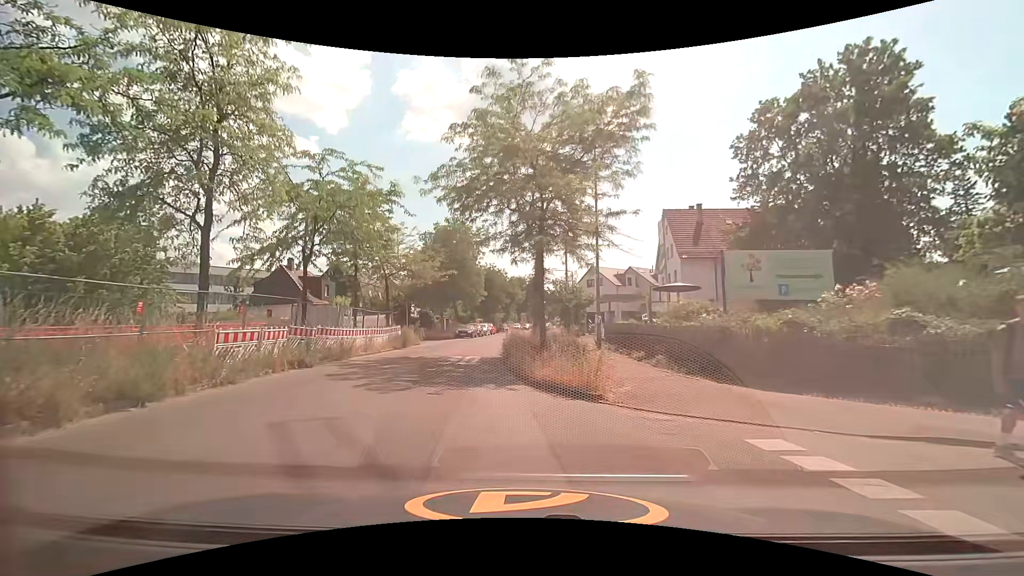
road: residential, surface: asphalt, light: Day
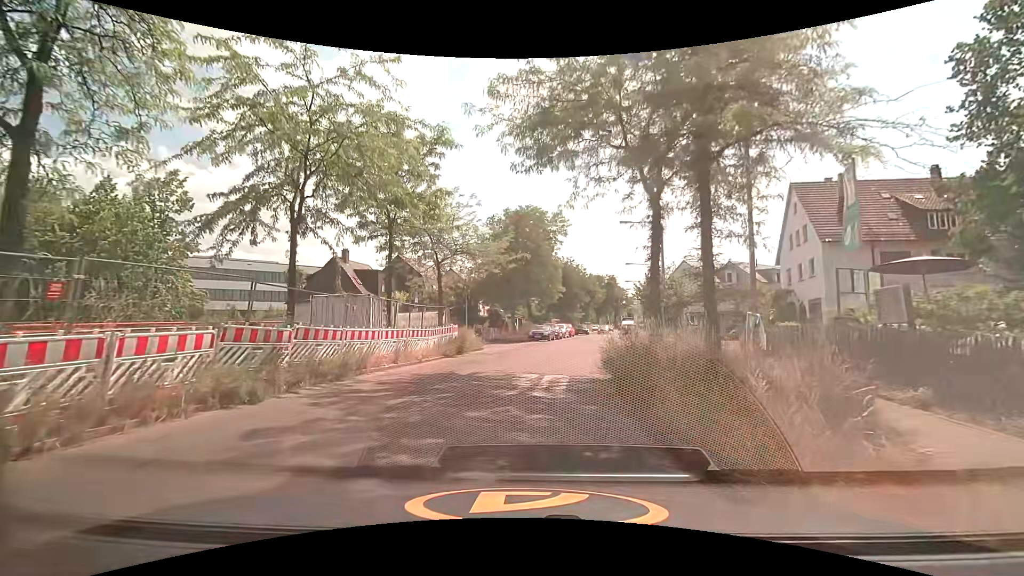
(-0.7, +8.1) m; -8°
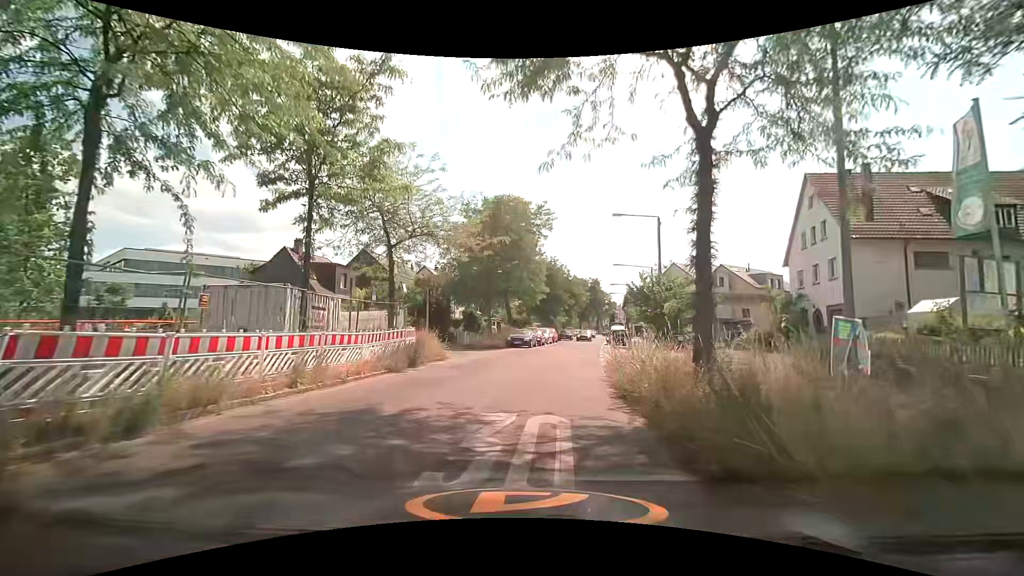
(0.0, +5.4) m; +2°
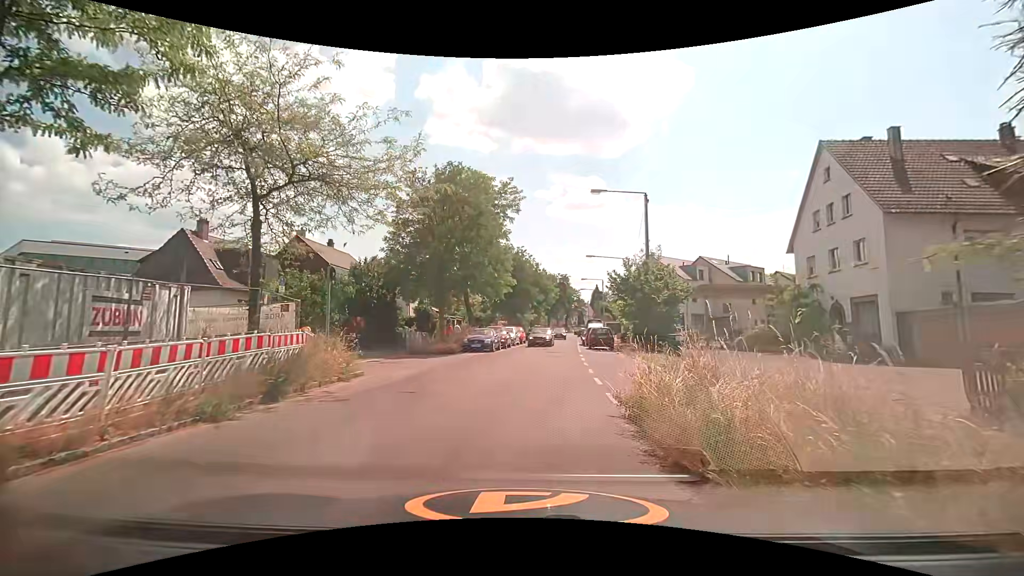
(+0.2, +6.9) m; +5°
